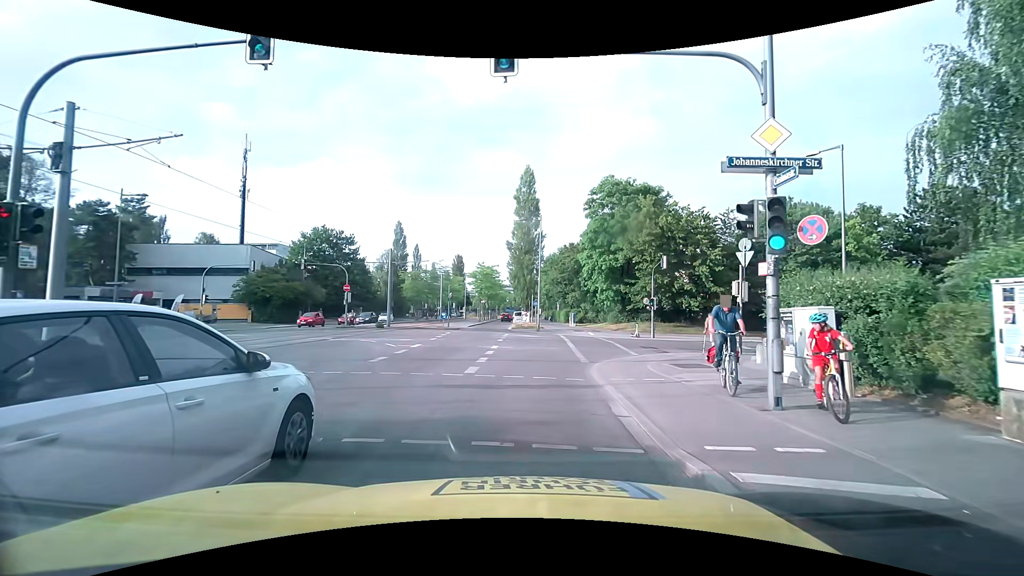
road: secondary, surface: asphalt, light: Day
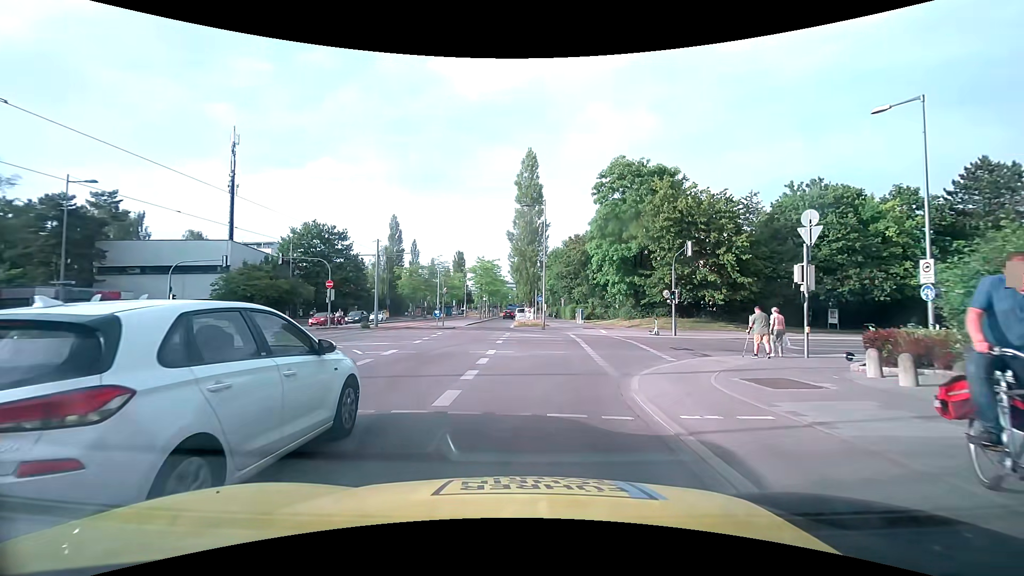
(+0.1, +4.8) m; 0°
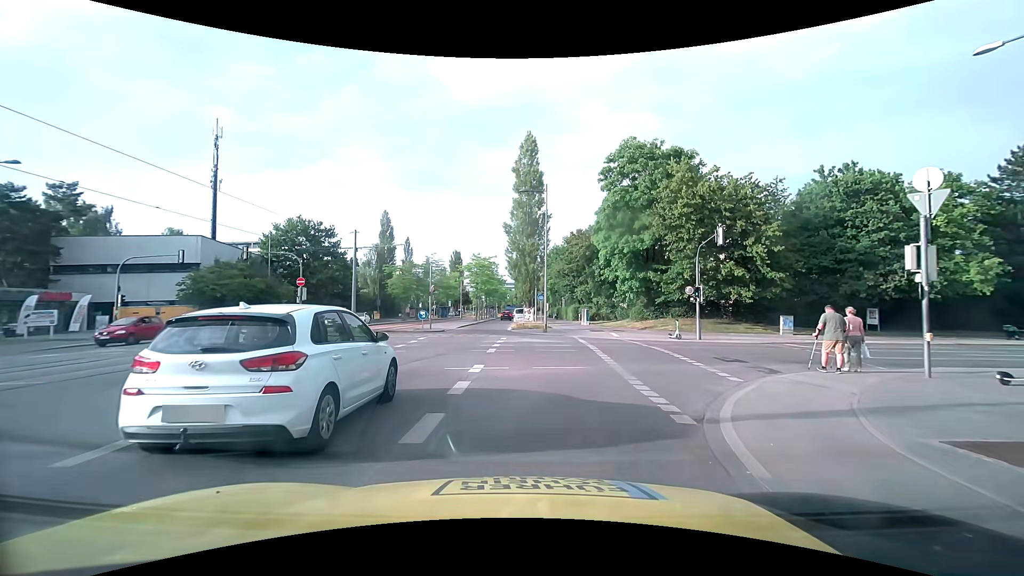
(+0.1, +5.1) m; 0°
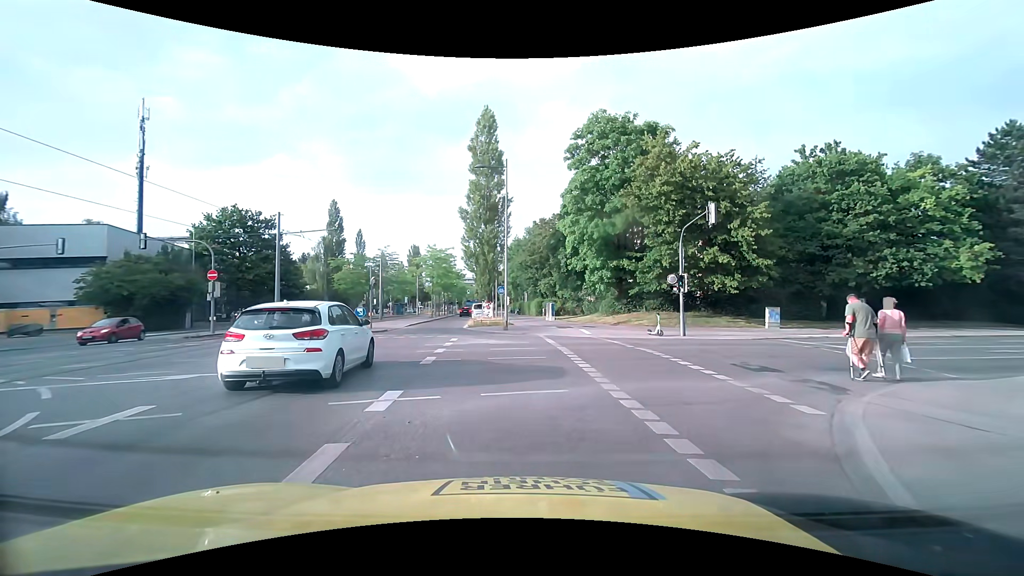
(+0.2, +4.7) m; +6°
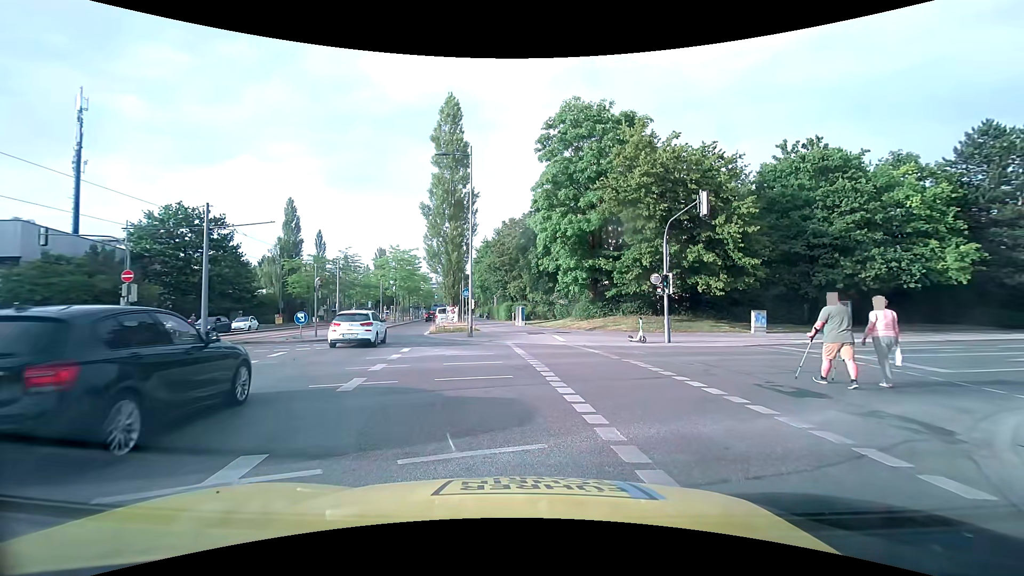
(0.0, +3.0) m; +2°
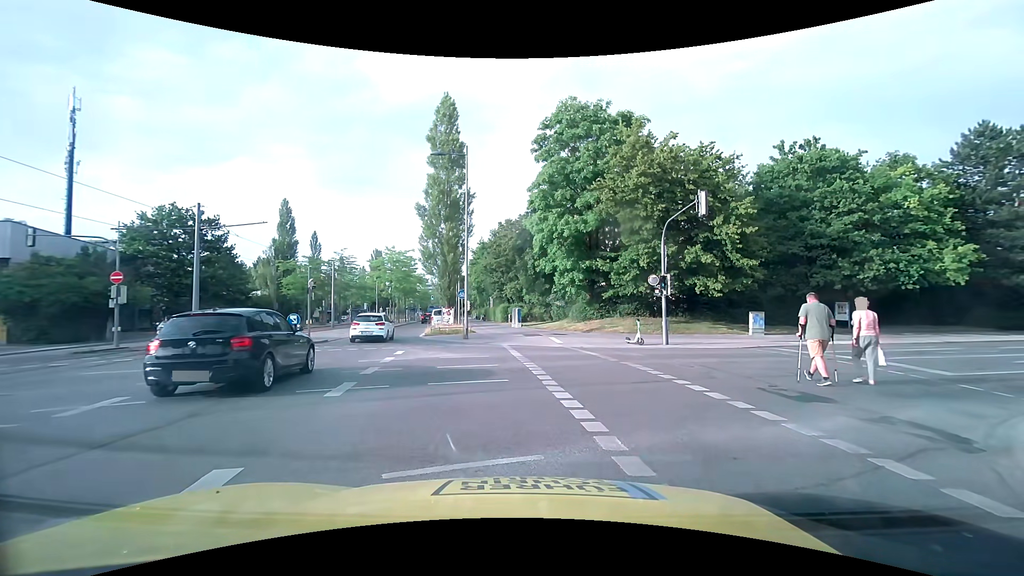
(0.0, +0.3) m; 0°
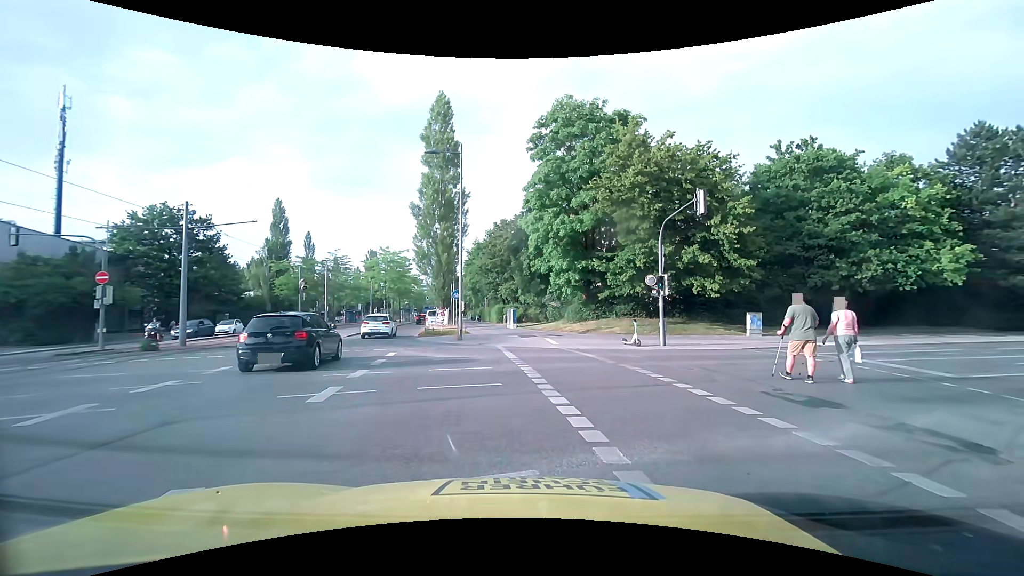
(0.0, +0.4) m; 0°
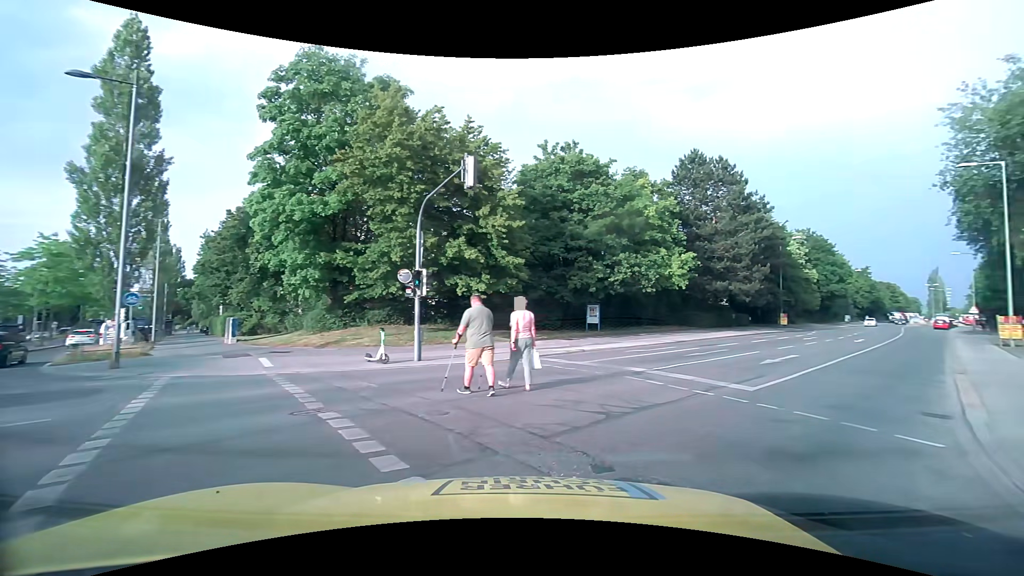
(+1.2, +5.8) m; +28°
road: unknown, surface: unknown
(+4, +9) (+10, +17) (+17, +25) (+23, +32) (+29, +40) (+35, +48) (+42, +56) (+47, +64) (+53, +72) (+60, +80) m
